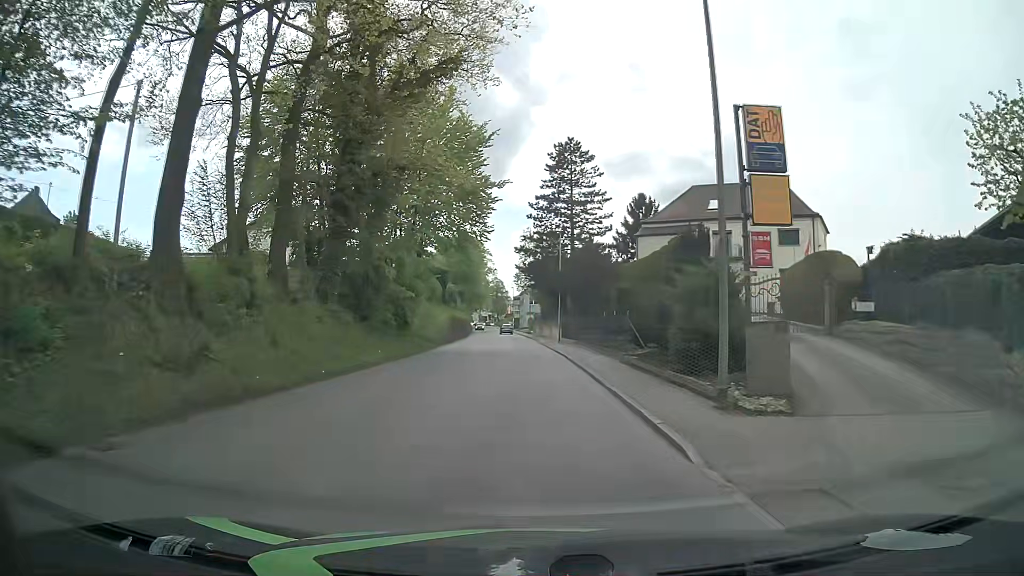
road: tertiary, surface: asphalt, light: Day
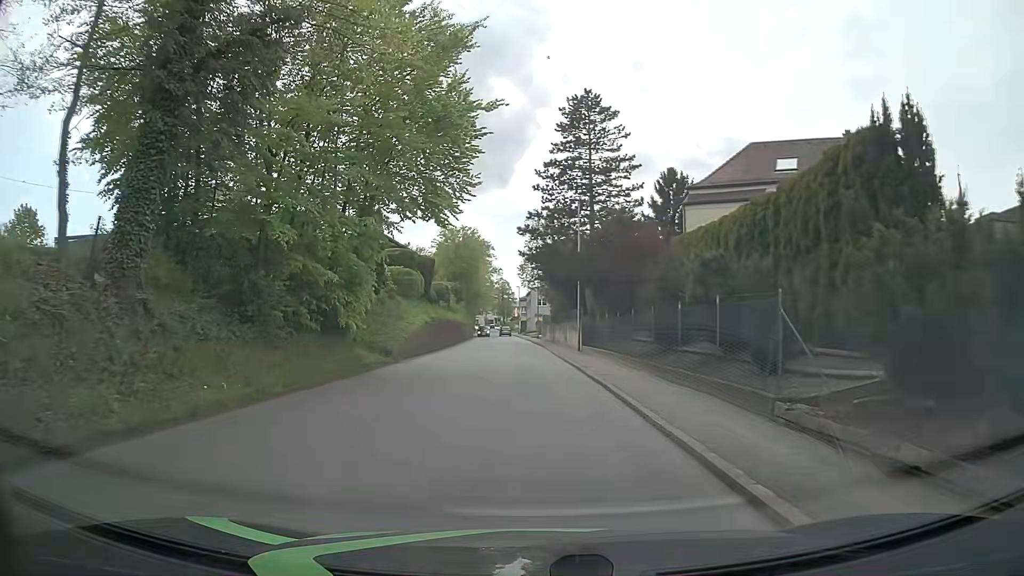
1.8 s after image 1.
(-0.4, +13.5) m; -1°
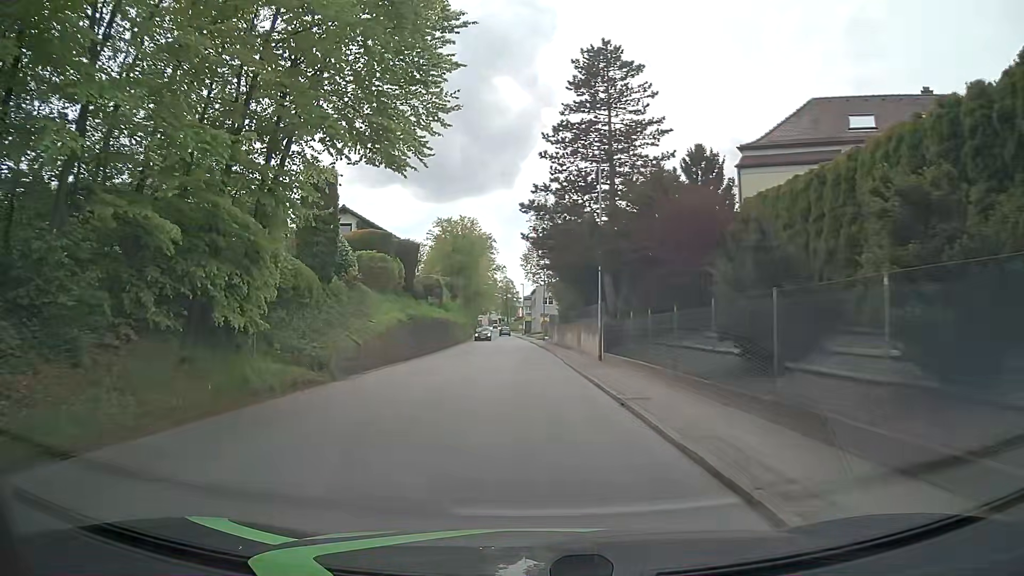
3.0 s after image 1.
(-0.2, +9.0) m; -1°
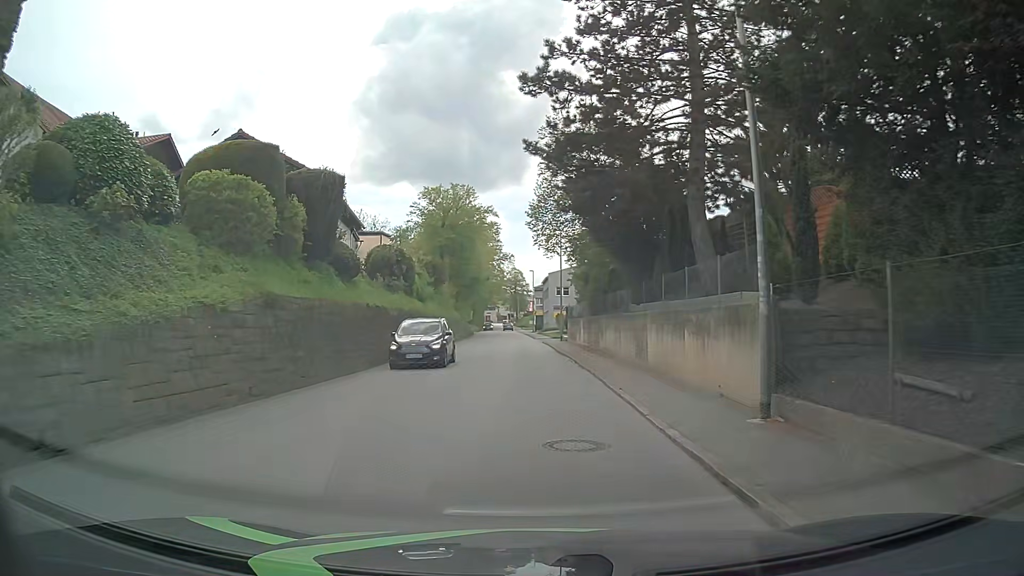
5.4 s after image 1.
(-0.1, +18.5) m; 0°
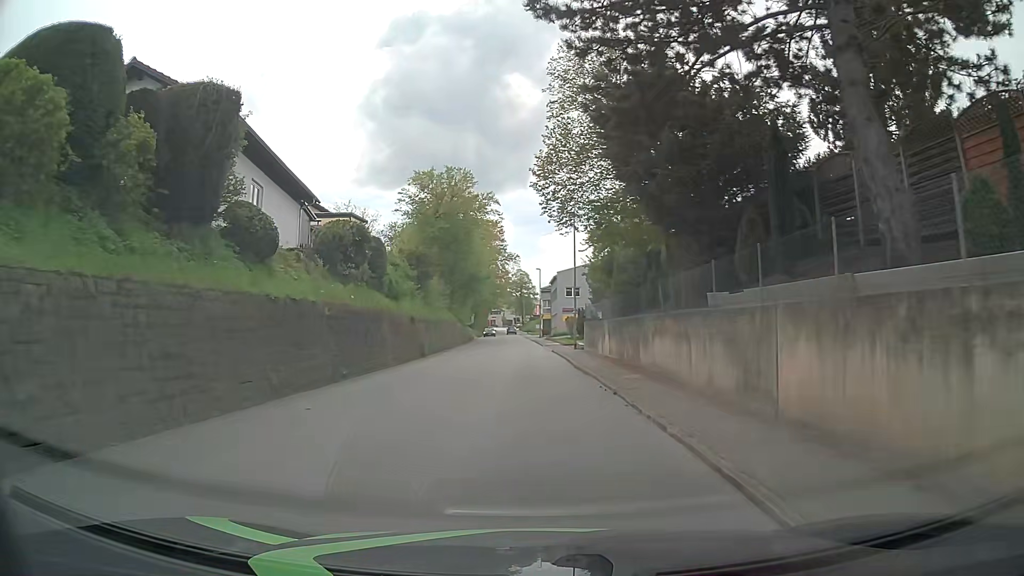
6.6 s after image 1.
(-0.1, +9.5) m; 0°
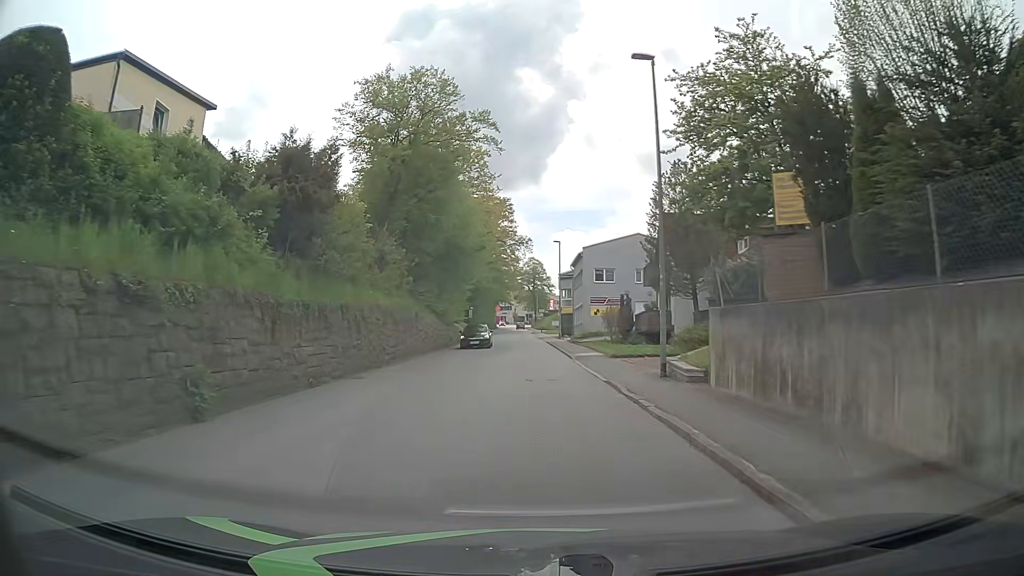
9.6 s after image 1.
(-0.5, +23.9) m; -2°
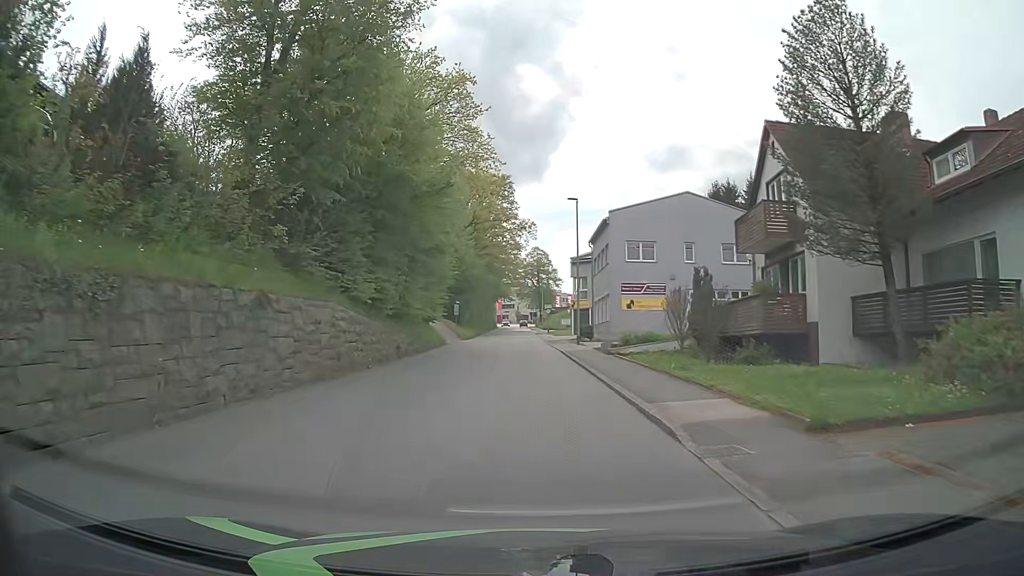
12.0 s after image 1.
(-0.1, +19.2) m; -1°
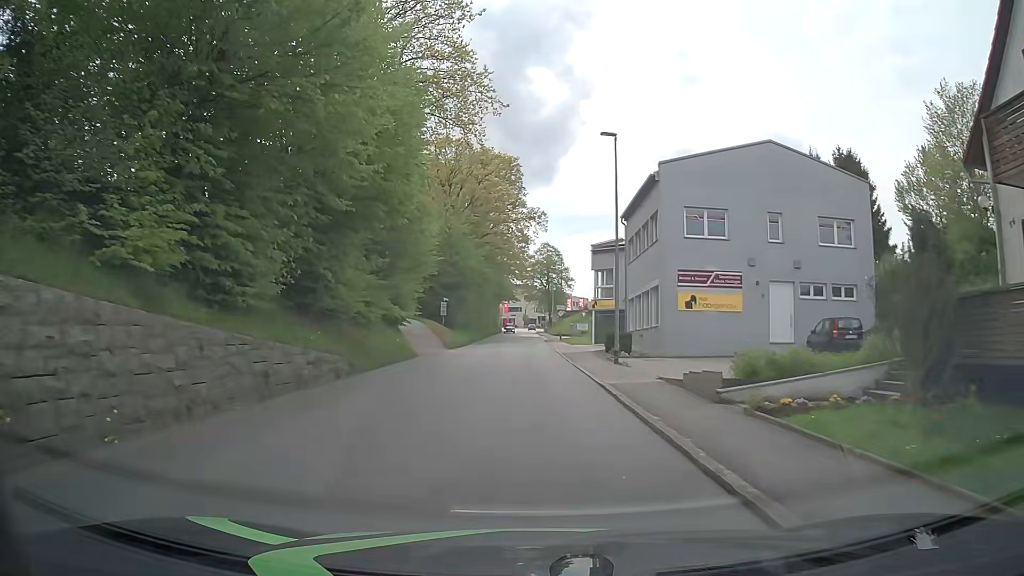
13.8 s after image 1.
(-0.1, +14.4) m; -1°
